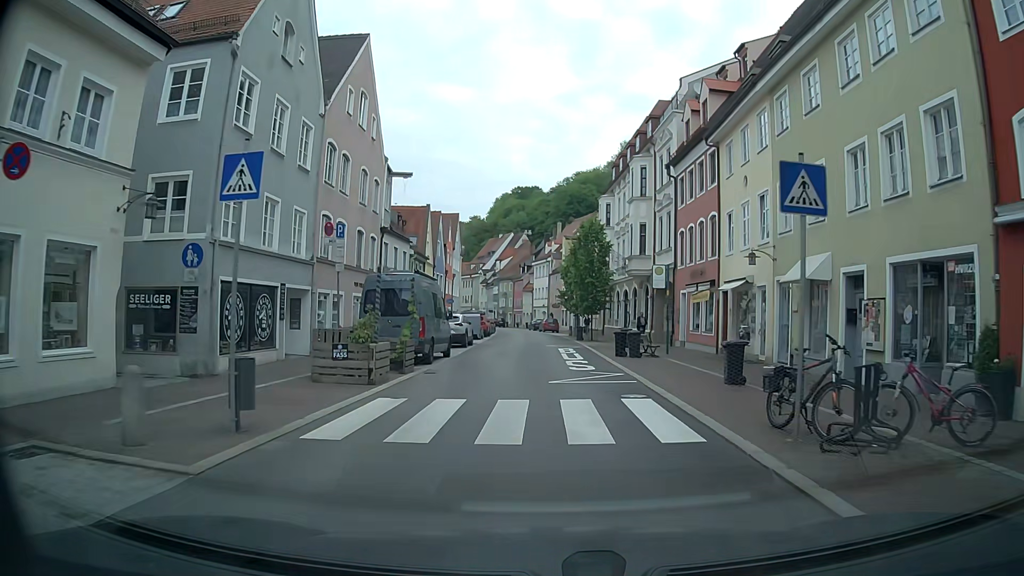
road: residential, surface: asphalt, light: Day
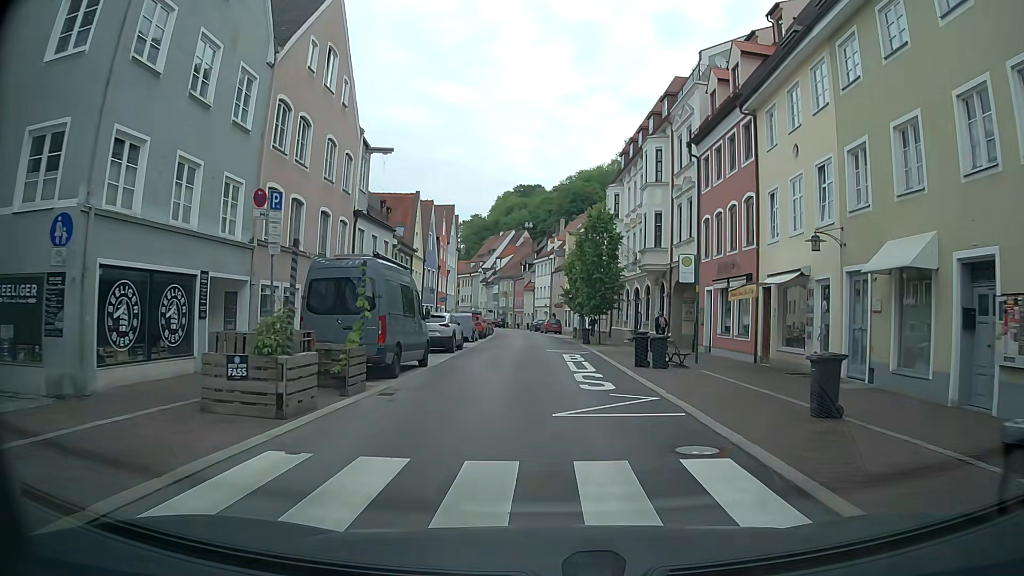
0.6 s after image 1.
(+0.1, +4.9) m; +1°
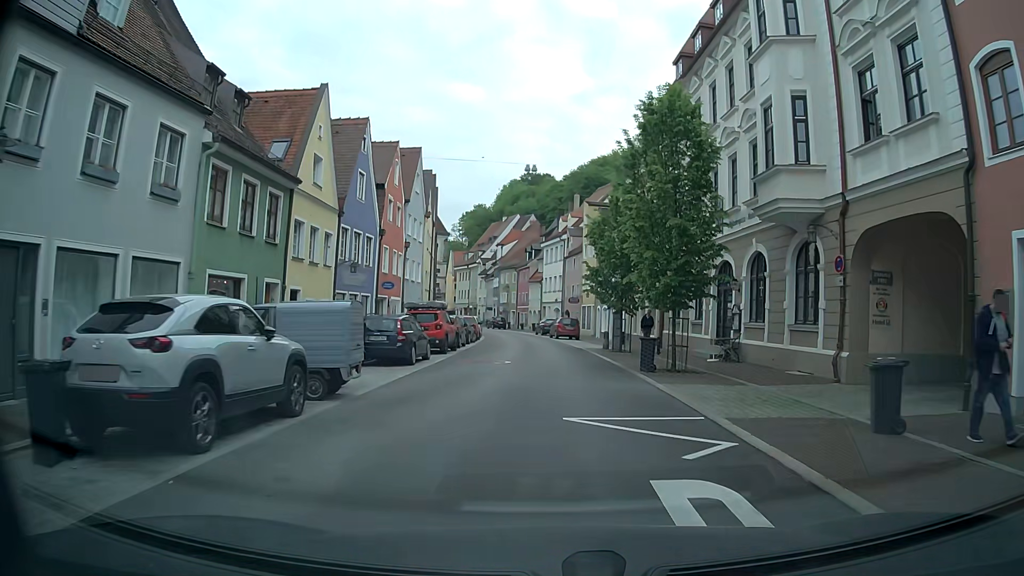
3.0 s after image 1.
(+0.3, +20.5) m; +1°
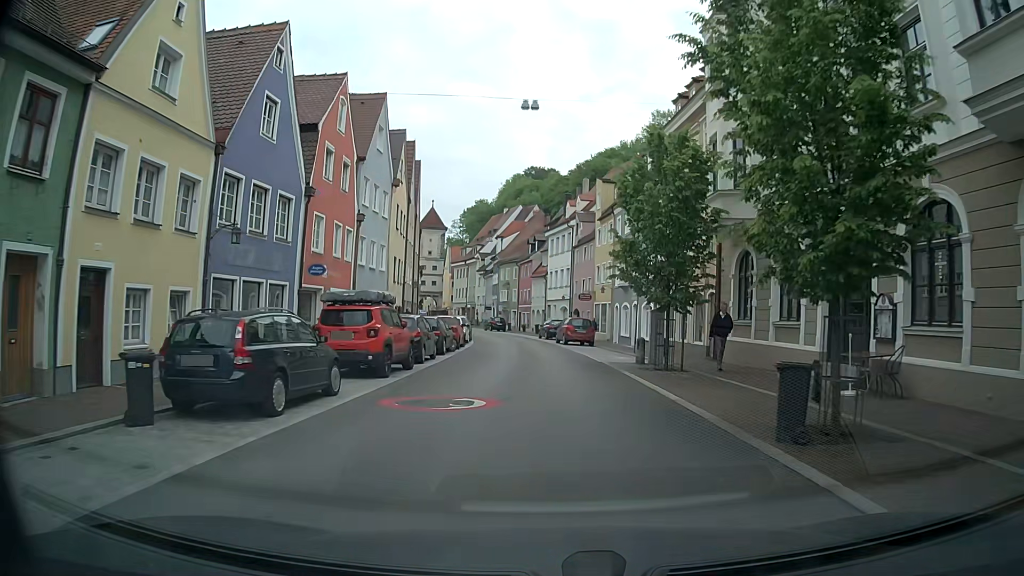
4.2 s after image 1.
(-0.2, +10.4) m; -1°
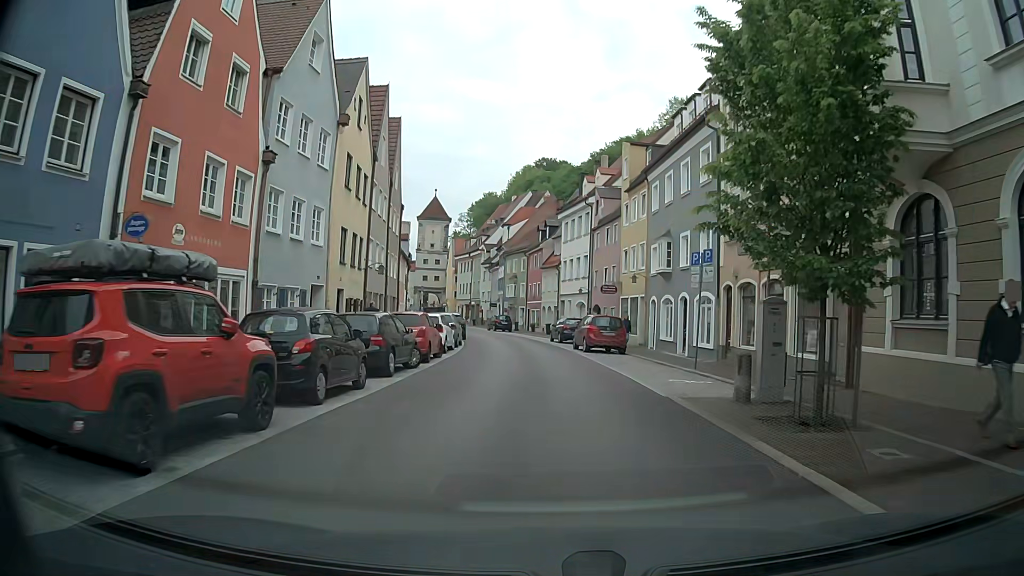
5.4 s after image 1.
(-0.1, +10.5) m; 0°
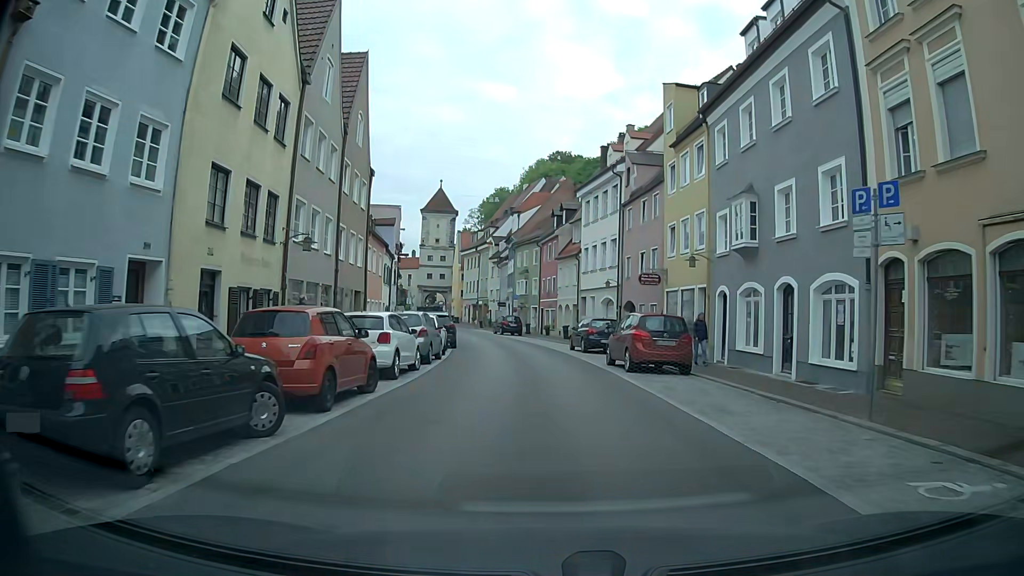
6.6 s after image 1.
(-0.3, +10.4) m; -2°
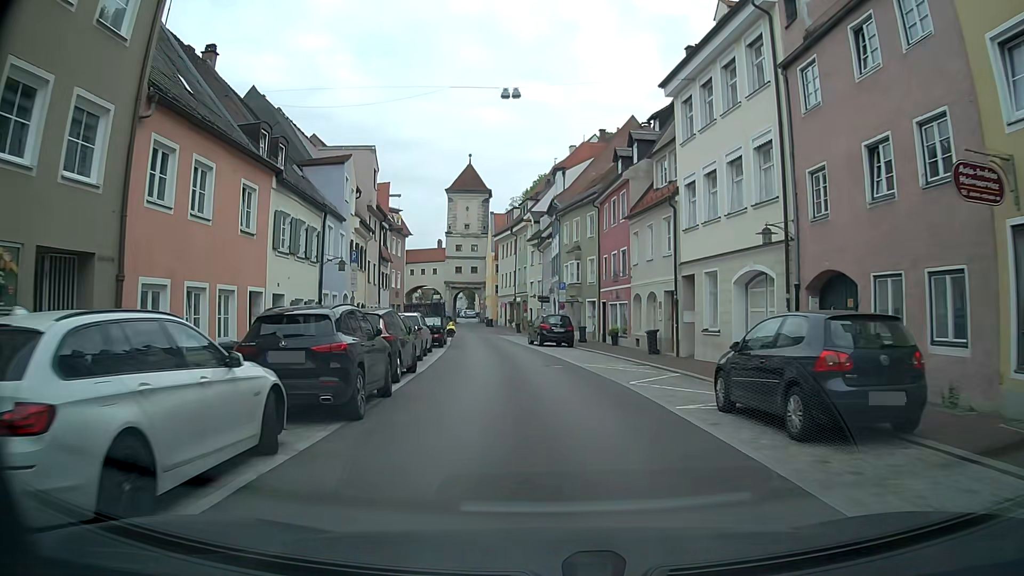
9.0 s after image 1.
(-0.4, +20.9) m; -4°
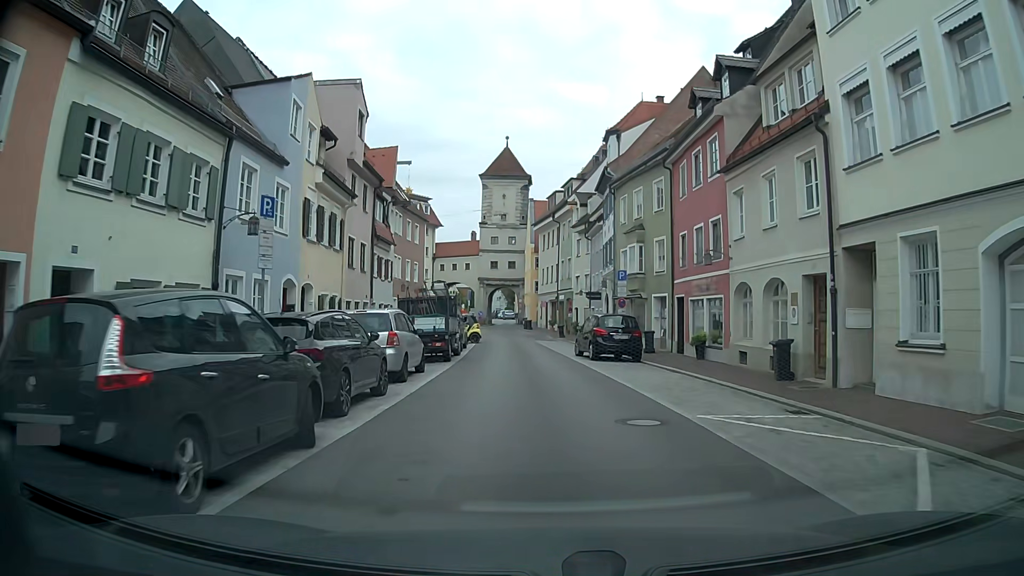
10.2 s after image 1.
(-0.3, +10.4) m; -3°
(0, +10) (-1, +20) (-1, +30) (-2, +40) (-3, +50) (-3, +60) (-4, +70) (-5, +80) (-4, +90) (-5, +100) m
